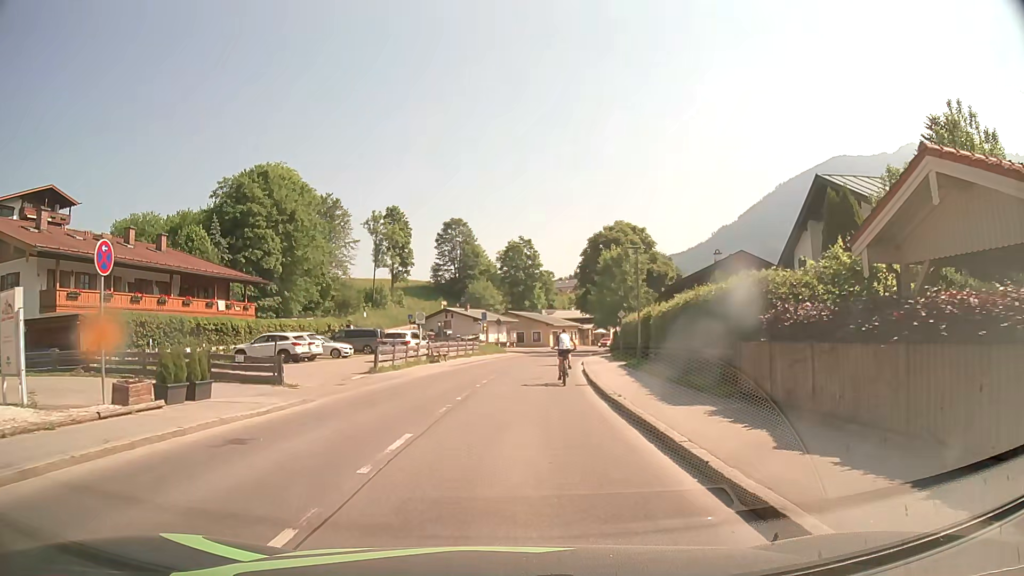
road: tertiary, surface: asphalt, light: Day
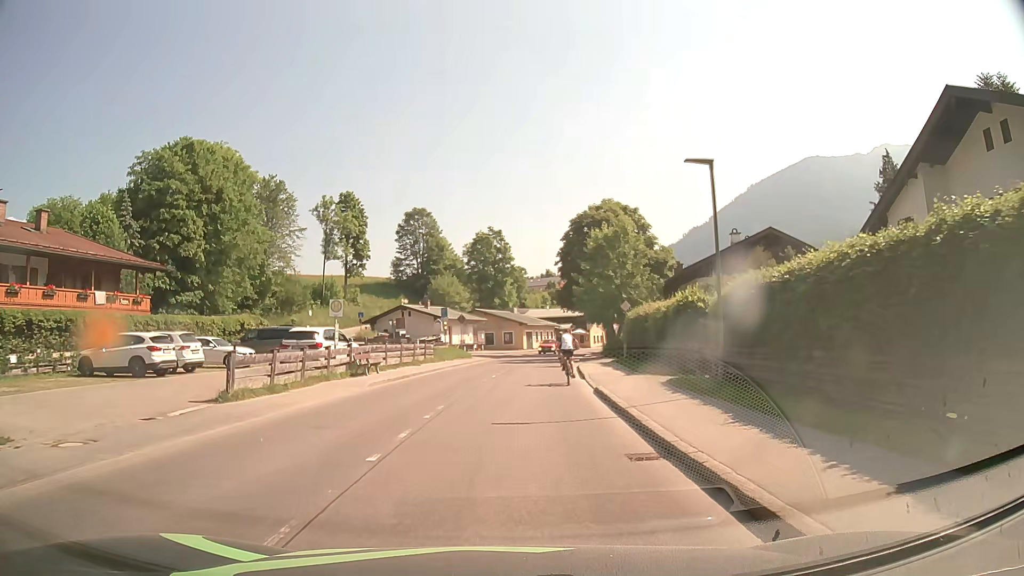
(+0.1, +12.6) m; +3°
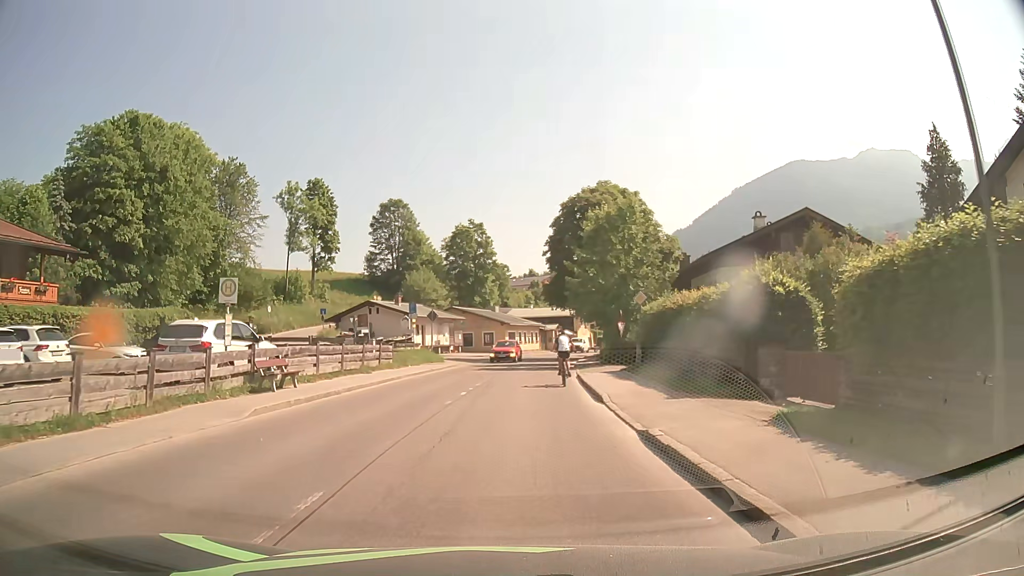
(0.0, +8.3) m; 0°
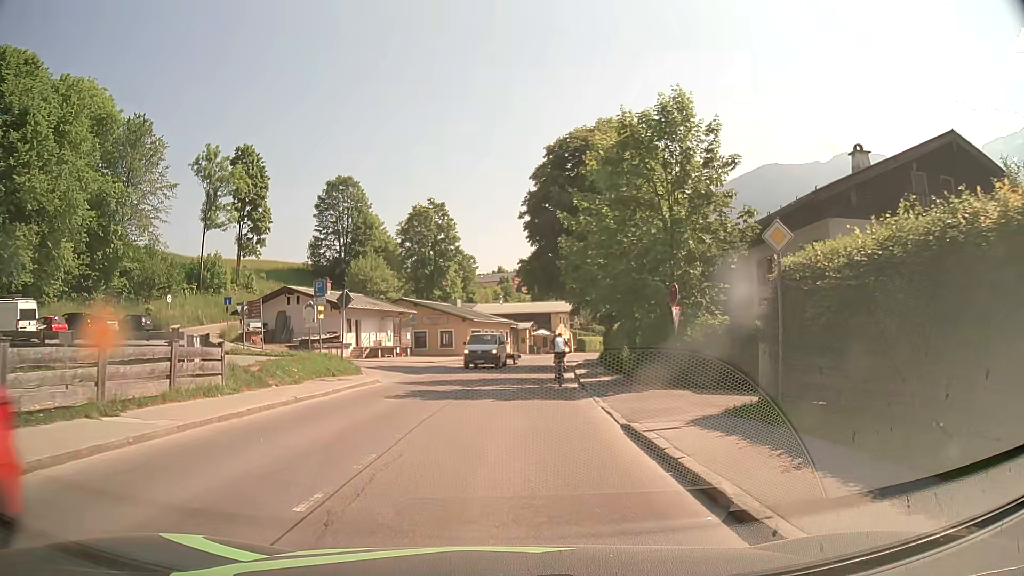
(+0.6, +16.5) m; +3°
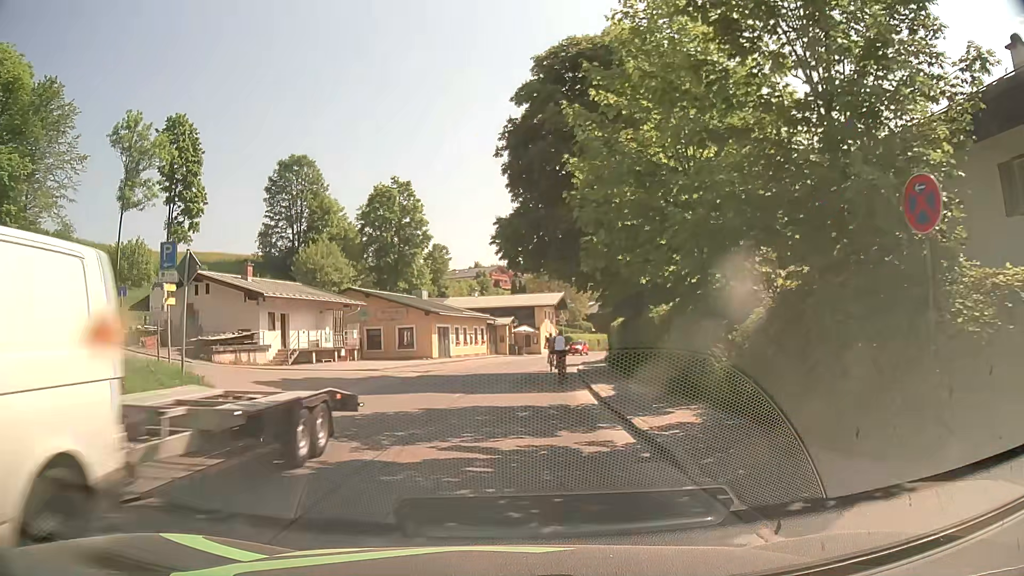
(+0.2, +12.4) m; +2°
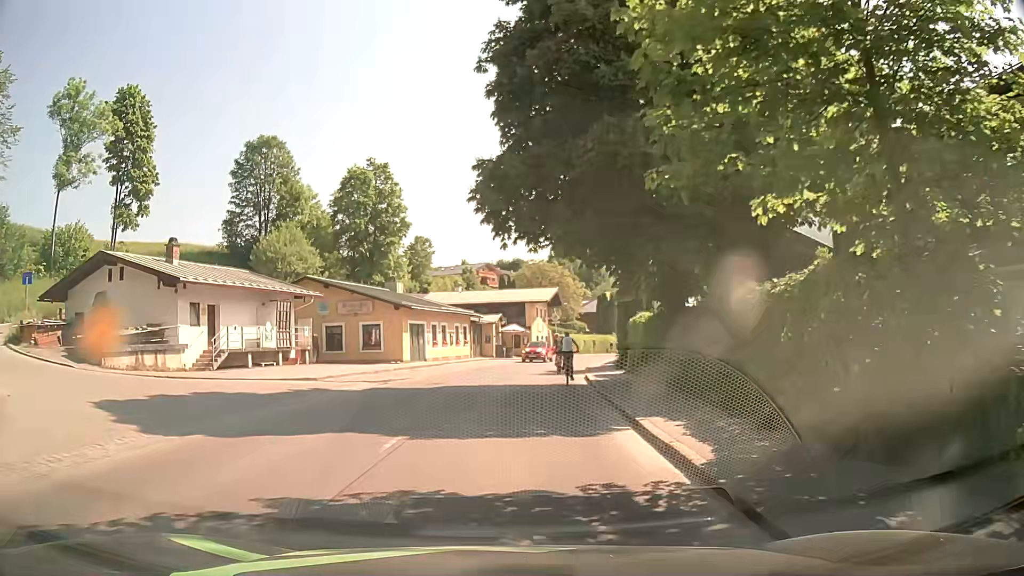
(0.0, +8.3) m; +1°
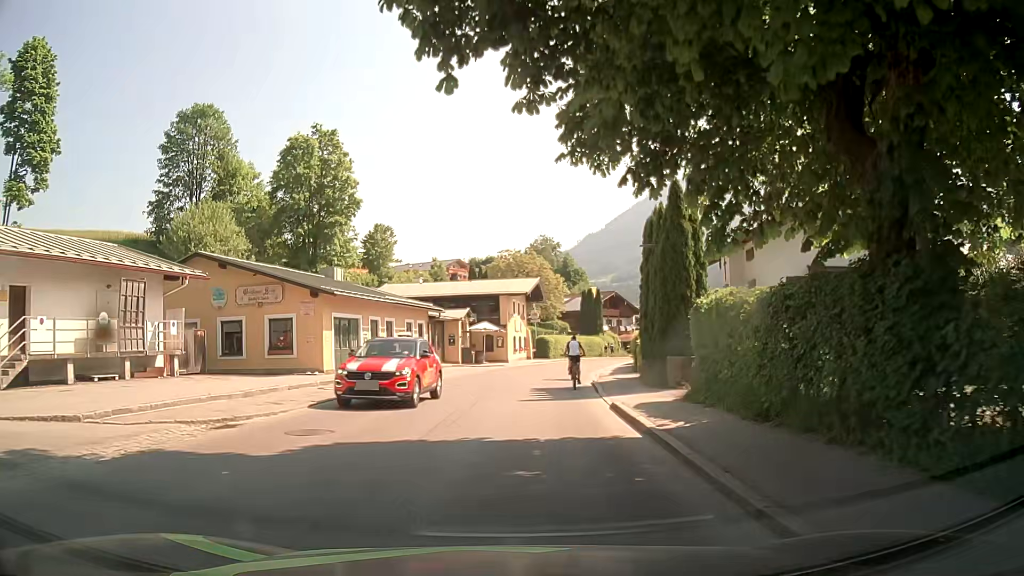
(+0.2, +12.4) m; +2°
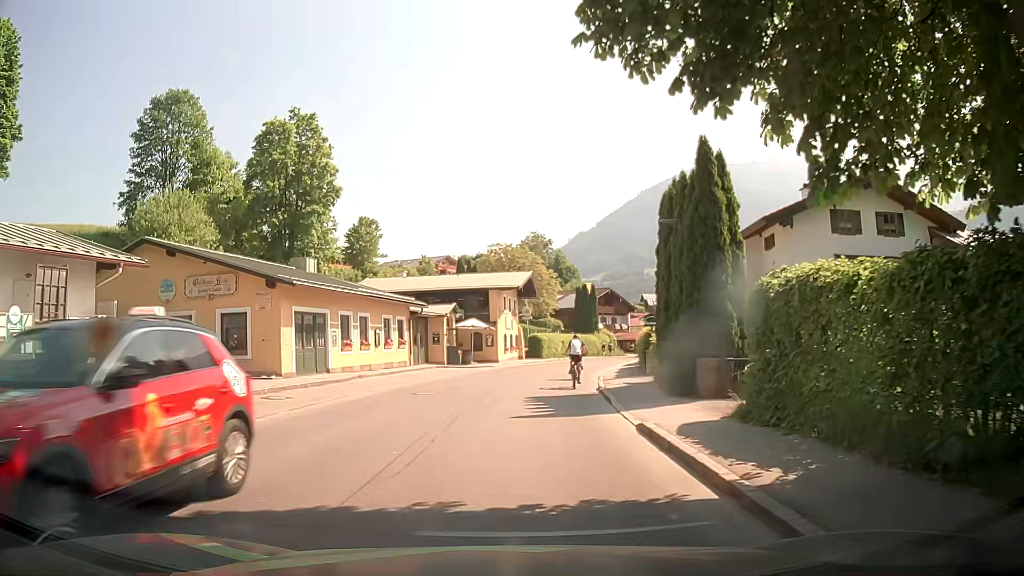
(0.0, +4.1) m; 0°
